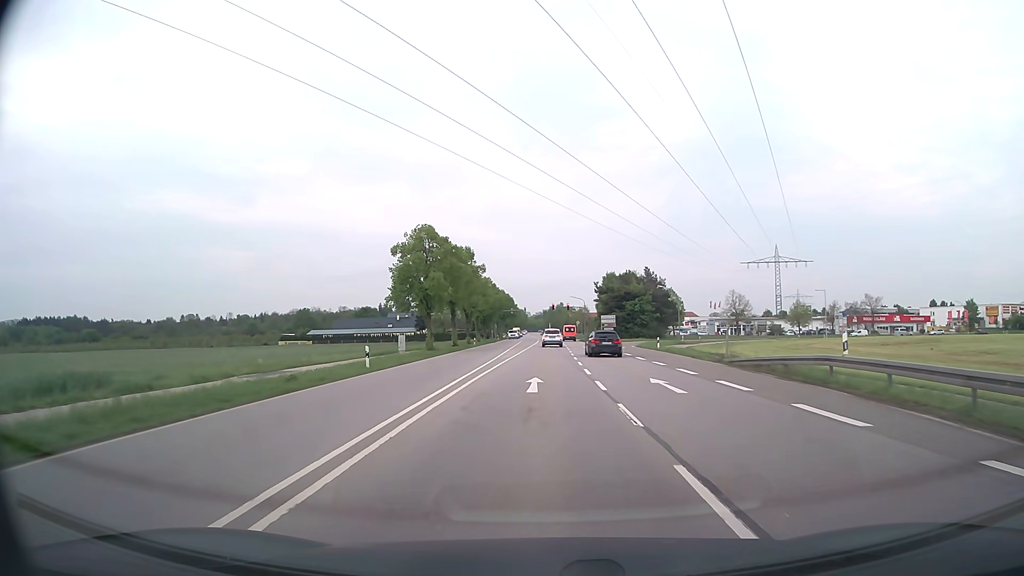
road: secondary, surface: asphalt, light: Day
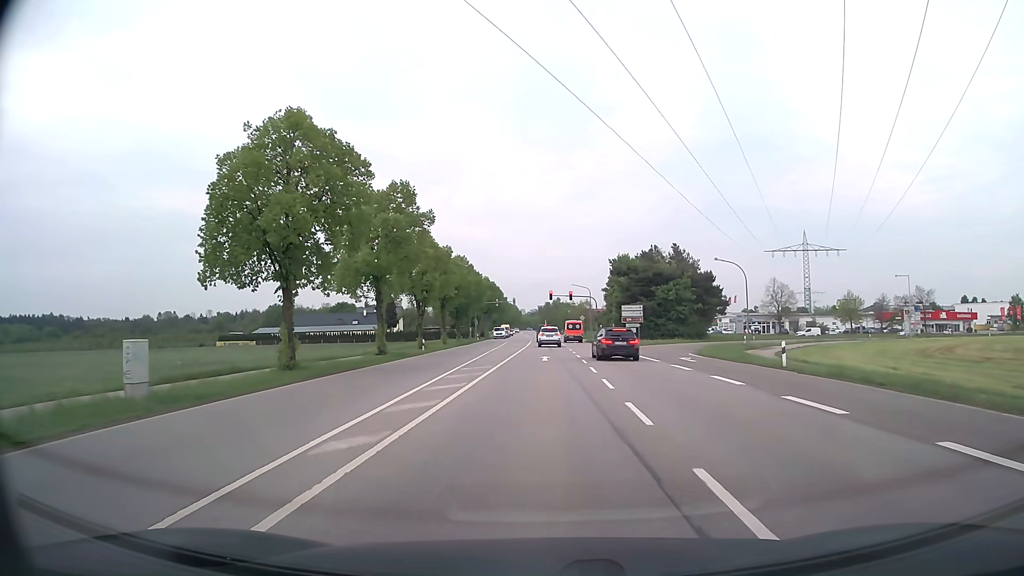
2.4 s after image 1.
(+0.2, +29.8) m; +1°
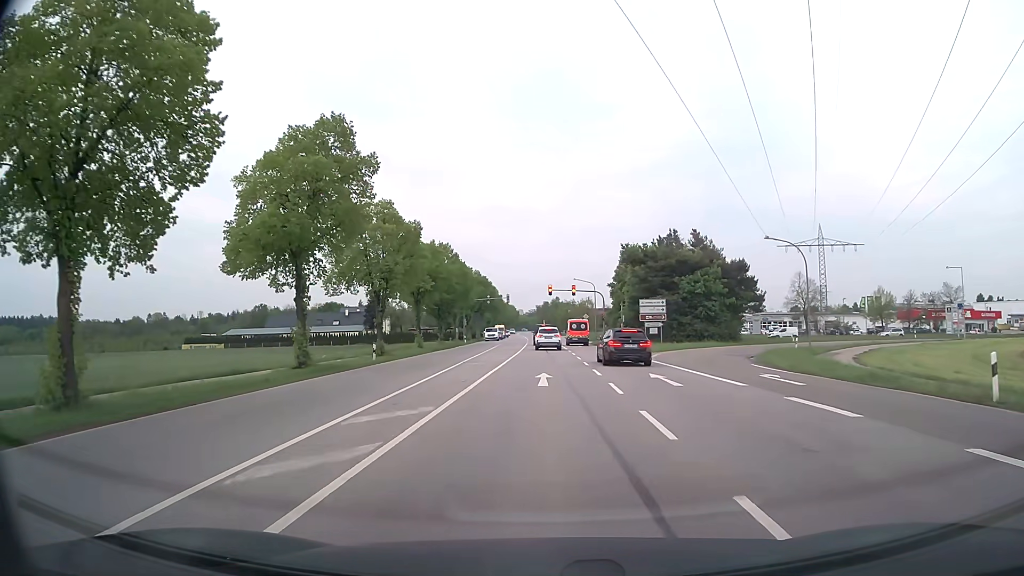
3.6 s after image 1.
(0.0, +13.0) m; 0°
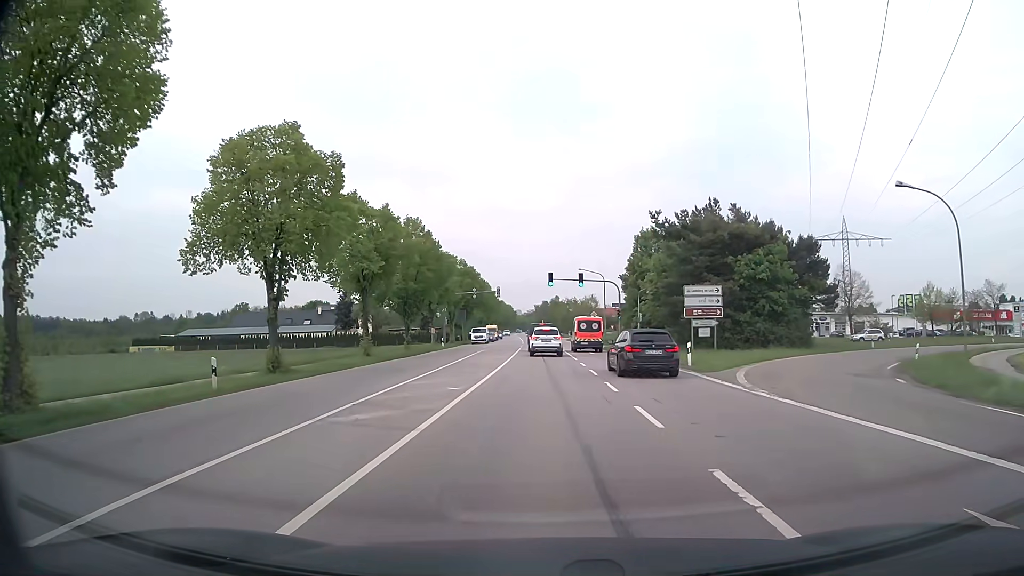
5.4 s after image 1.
(0.0, +16.6) m; 0°
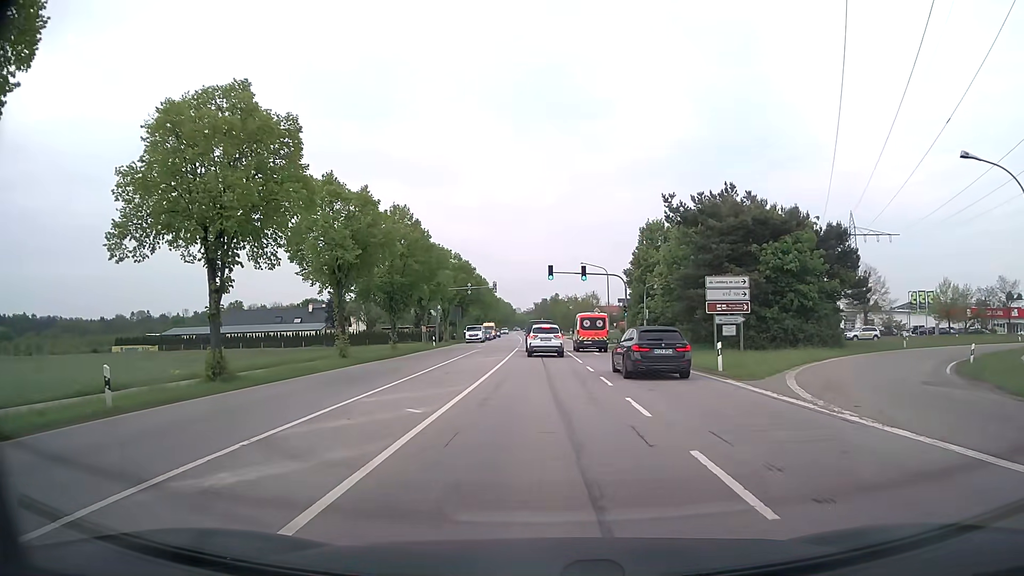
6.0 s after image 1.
(0.0, +4.8) m; 0°
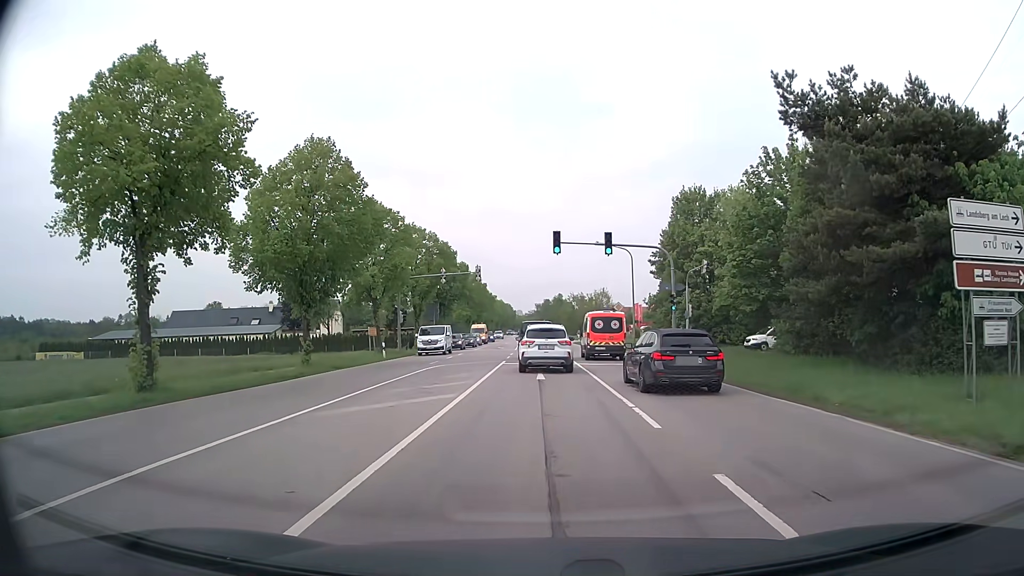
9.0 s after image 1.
(0.0, +18.9) m; 0°
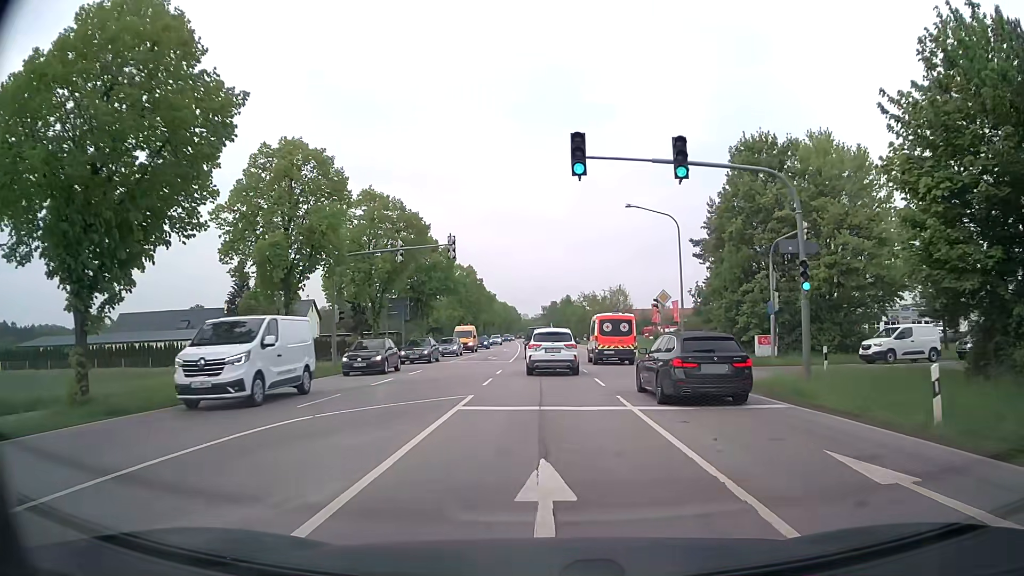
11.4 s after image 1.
(0.0, +17.8) m; 0°
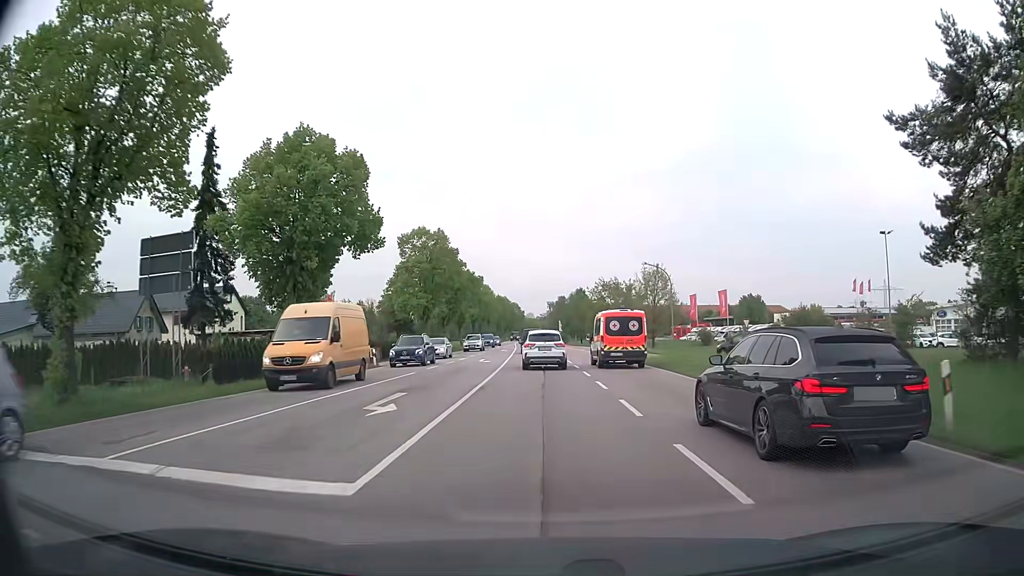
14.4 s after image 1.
(-0.1, +31.9) m; -1°
(0, +10) (0, +20) (0, +30) (-1, +40) (-1, +50) (-1, +60) (-2, +70) (-2, +80) (-2, +90) (-3, +100) m
